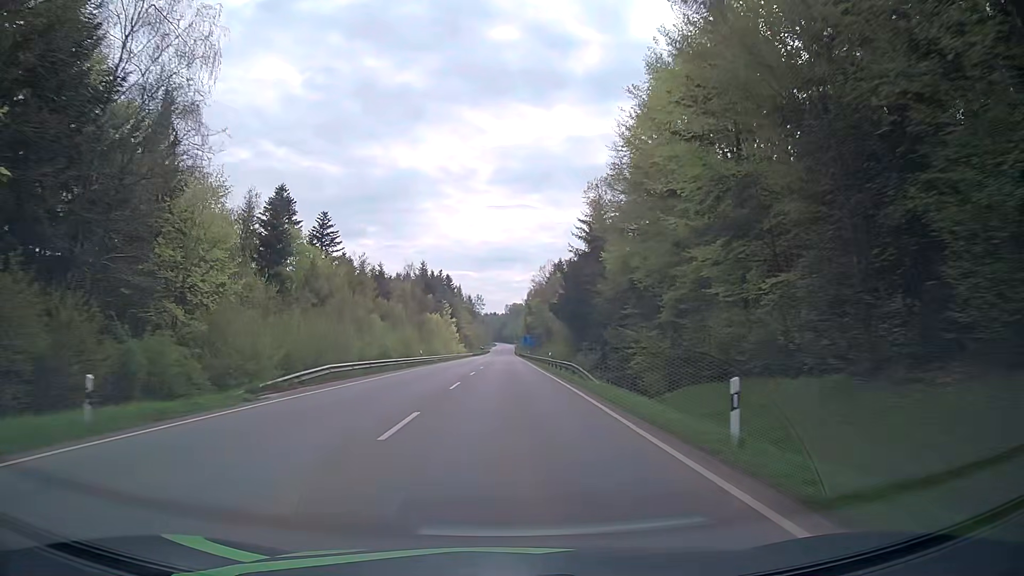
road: secondary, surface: asphalt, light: Day
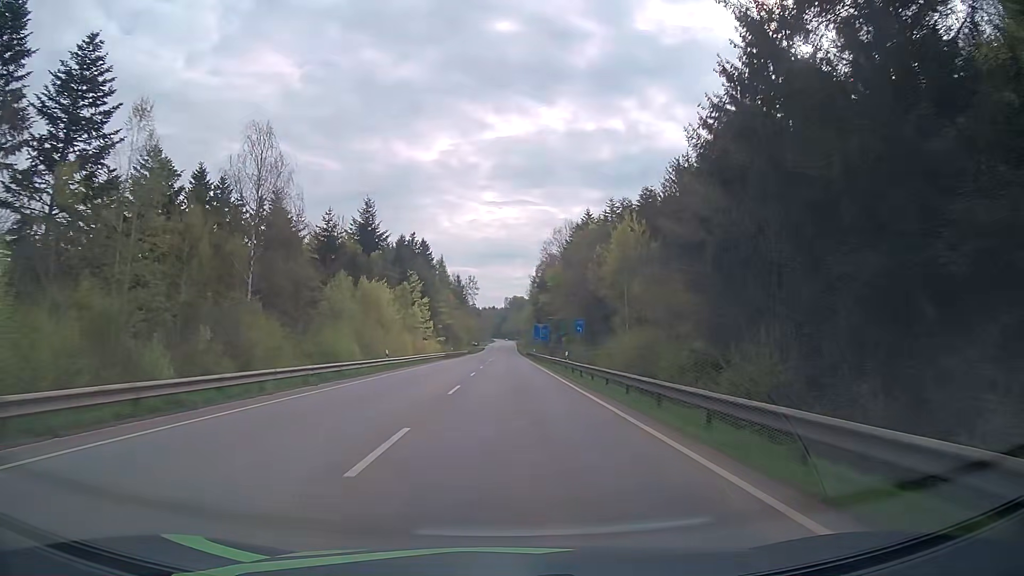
(-1.3, +63.4) m; -1°
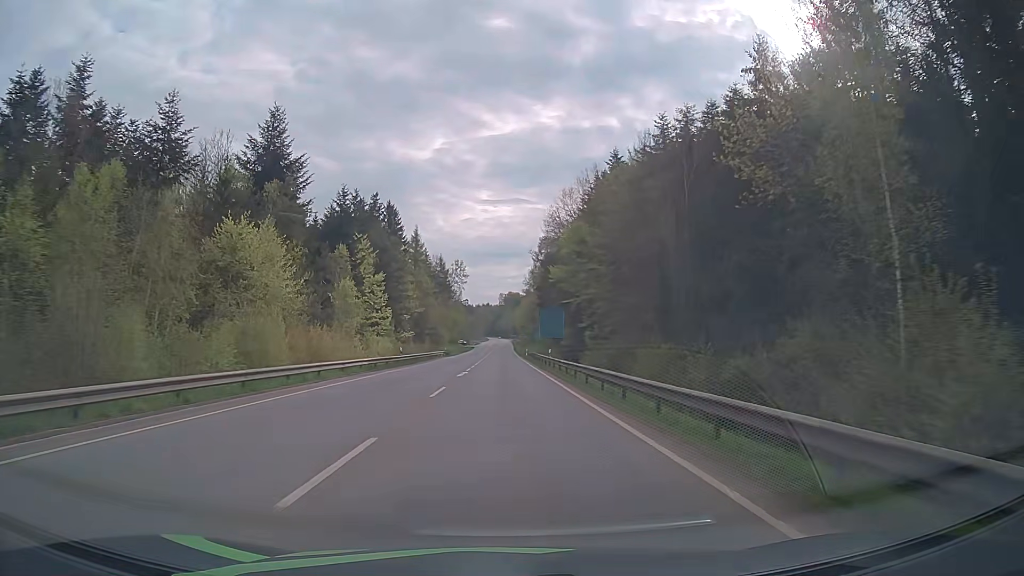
(+0.4, +37.7) m; +1°
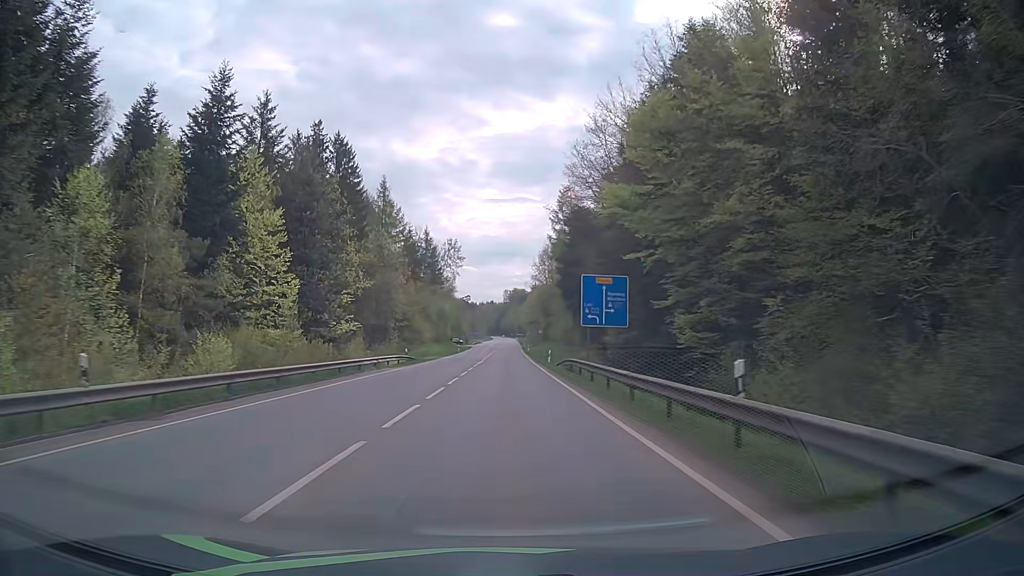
(-0.1, +37.3) m; 0°
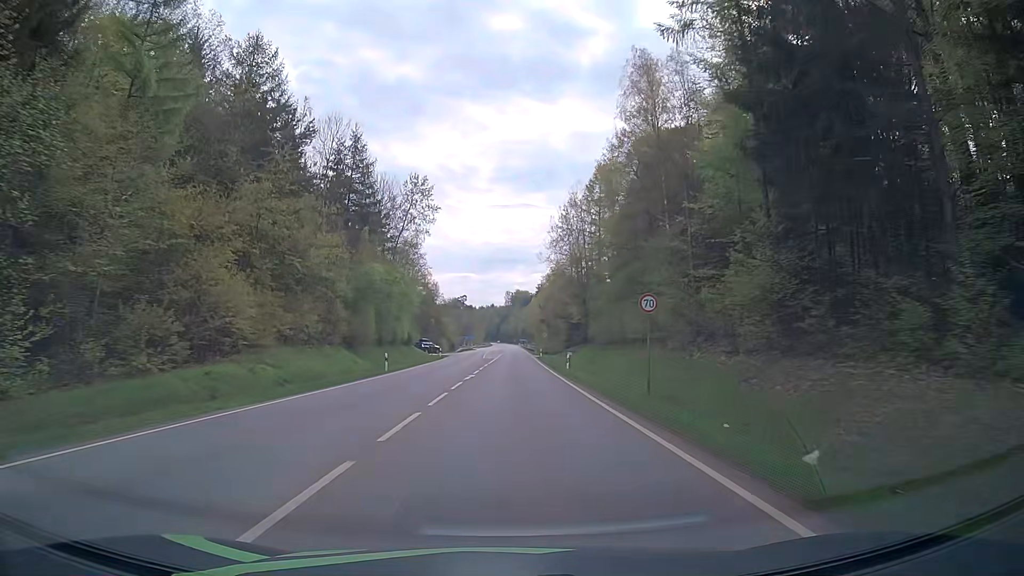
(-0.1, +61.4) m; 0°
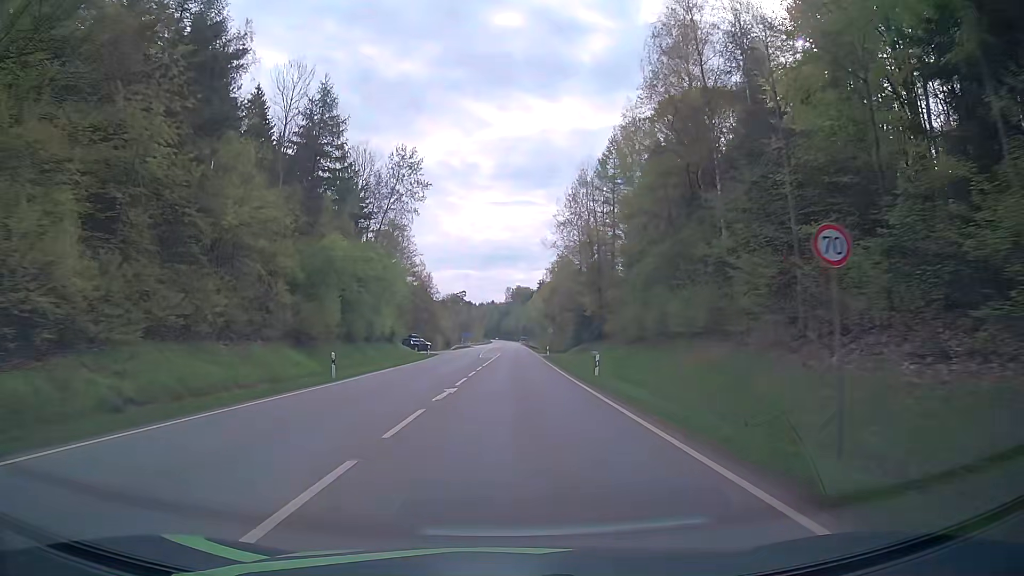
(0.0, +12.0) m; 0°
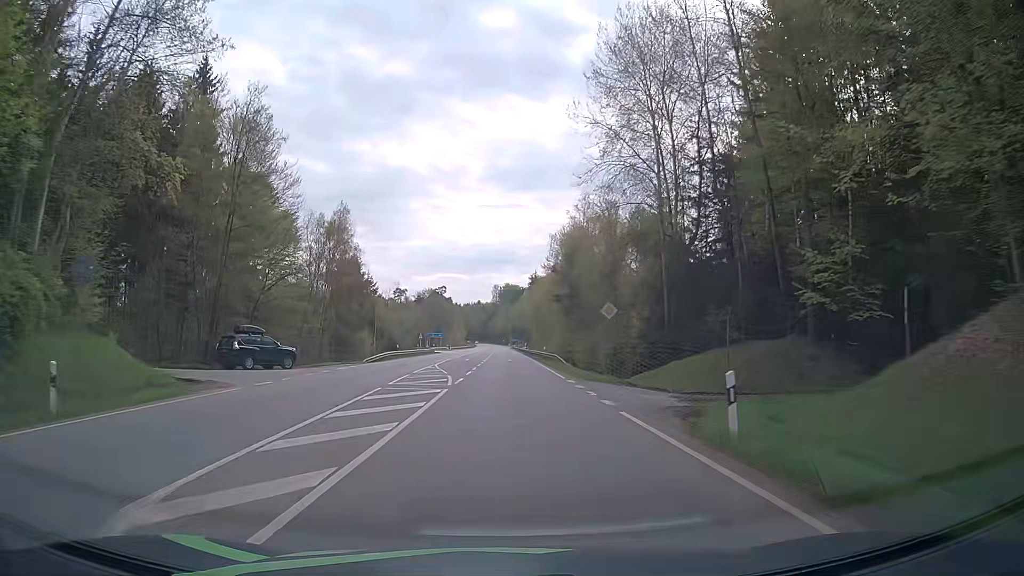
(+0.4, +55.2) m; +1°
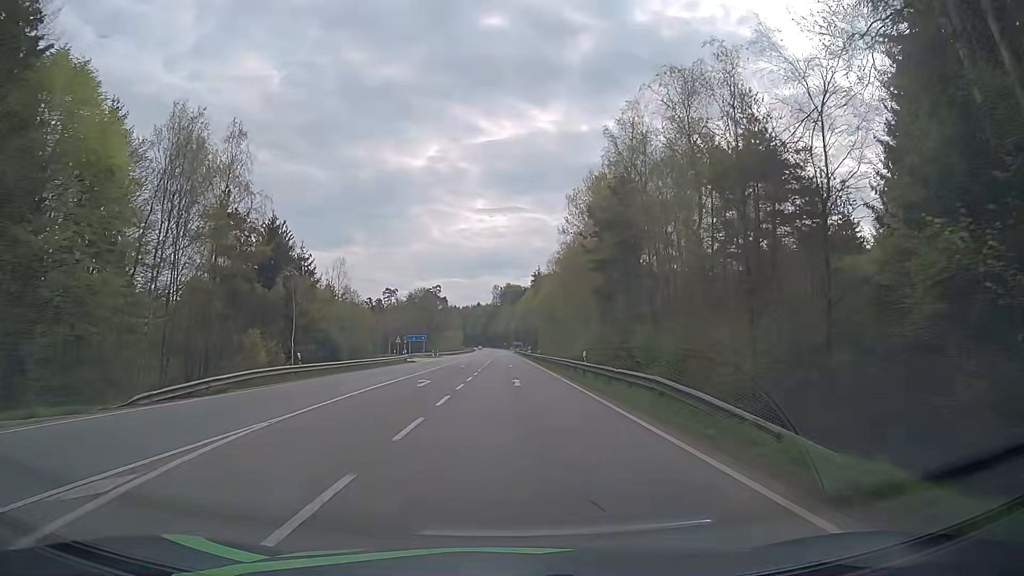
(+0.1, +30.8) m; 0°
(0, +10) (0, +20) (0, +30) (0, +40) (0, +50) (0, +60) (0, +70) (0, +80) (-1, +90) (-1, +100) m
